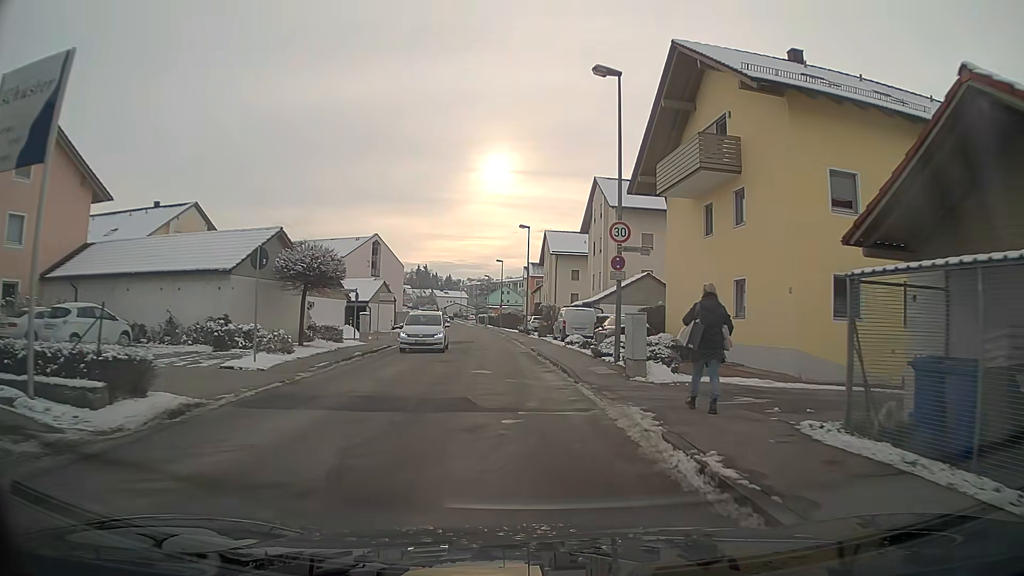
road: unclassified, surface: asphalt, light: Day
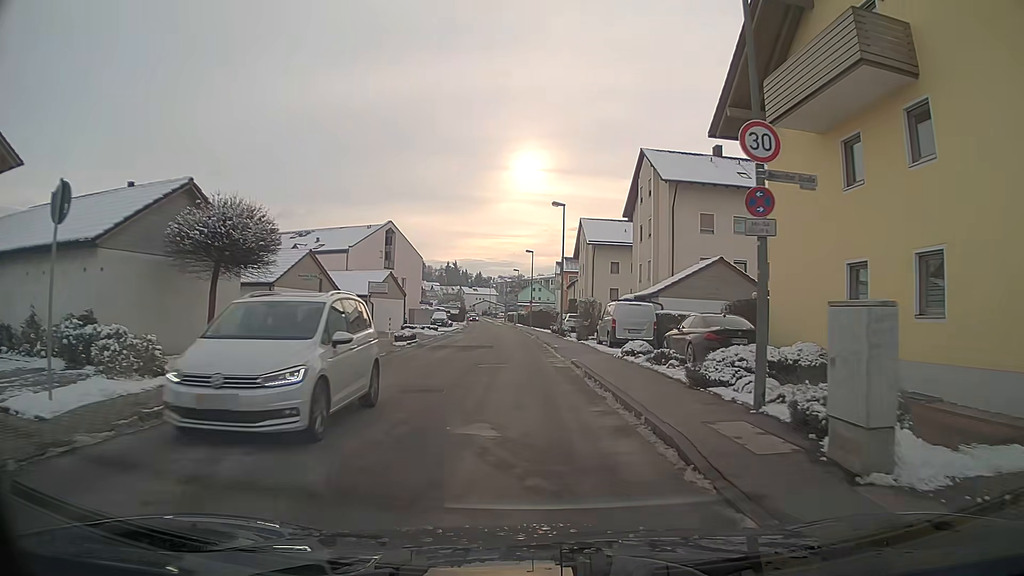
(-0.2, +9.1) m; -3°
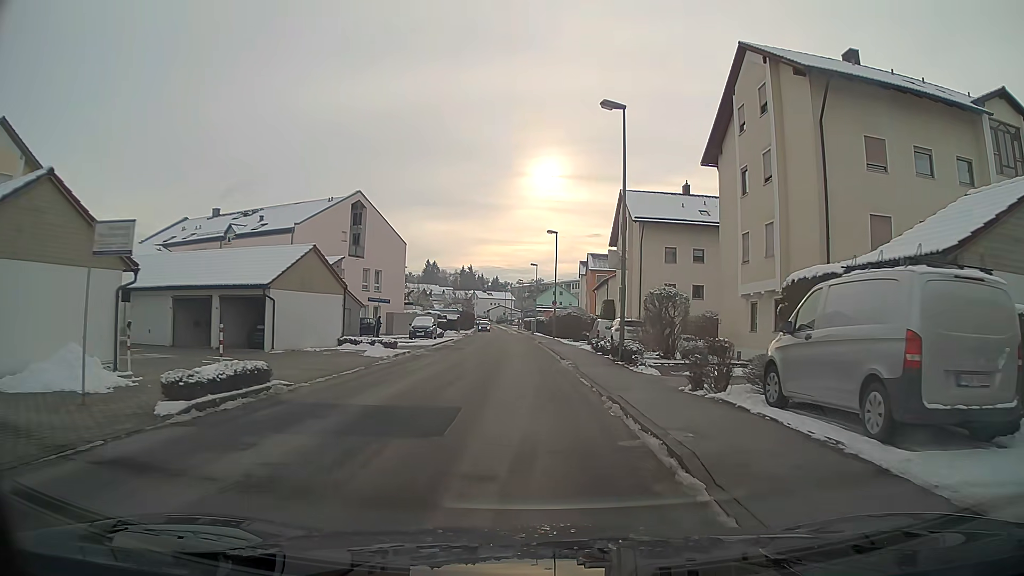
(-0.2, +20.6) m; -1°
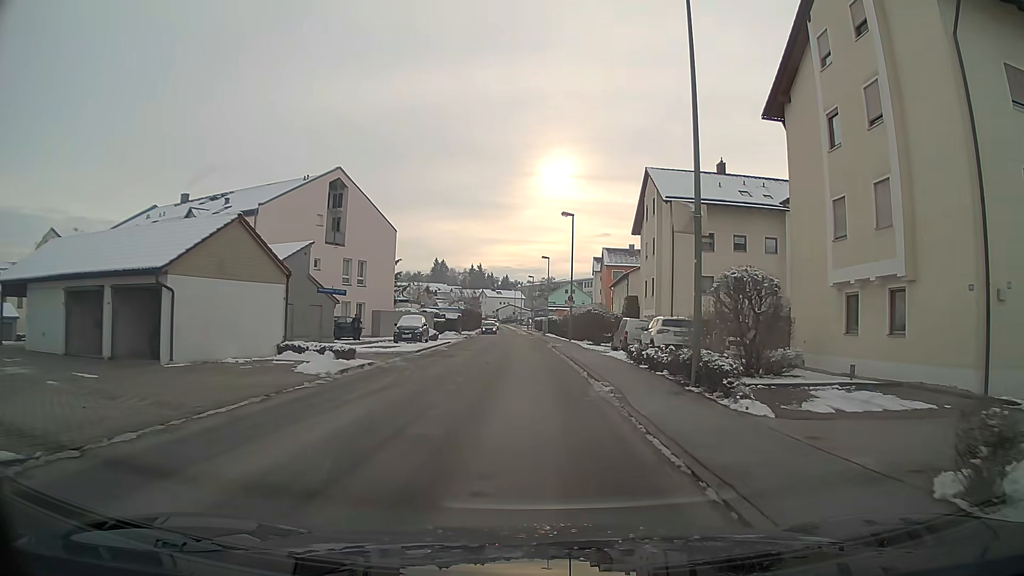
(-0.1, +8.3) m; -1°
(0, +10) (0, +20) (0, +30) (-1, +40) (-1, +50) (-1, +60) (-2, +70) (-2, +80) (-3, +90) (-3, +100) m
